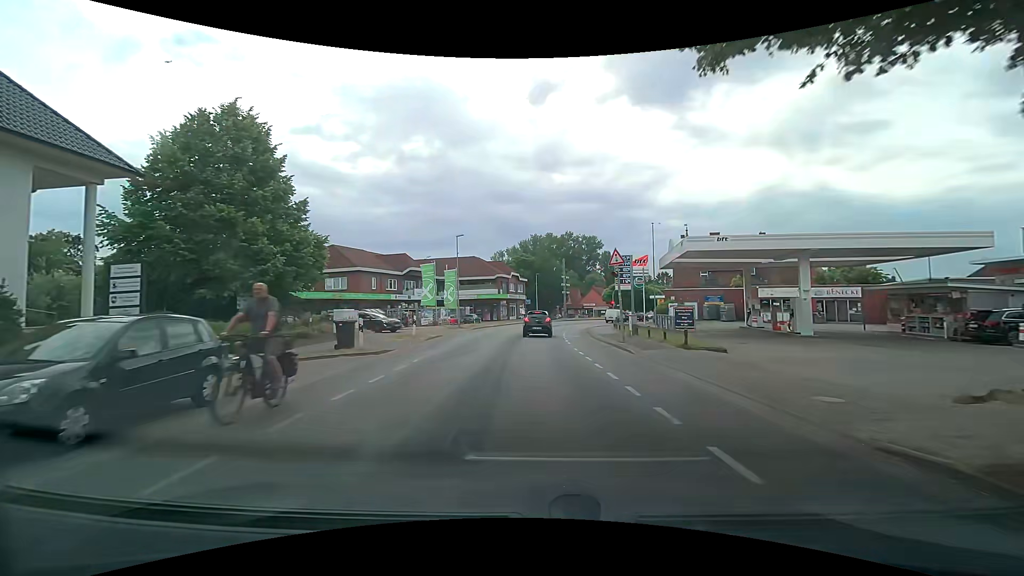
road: secondary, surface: asphalt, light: Day
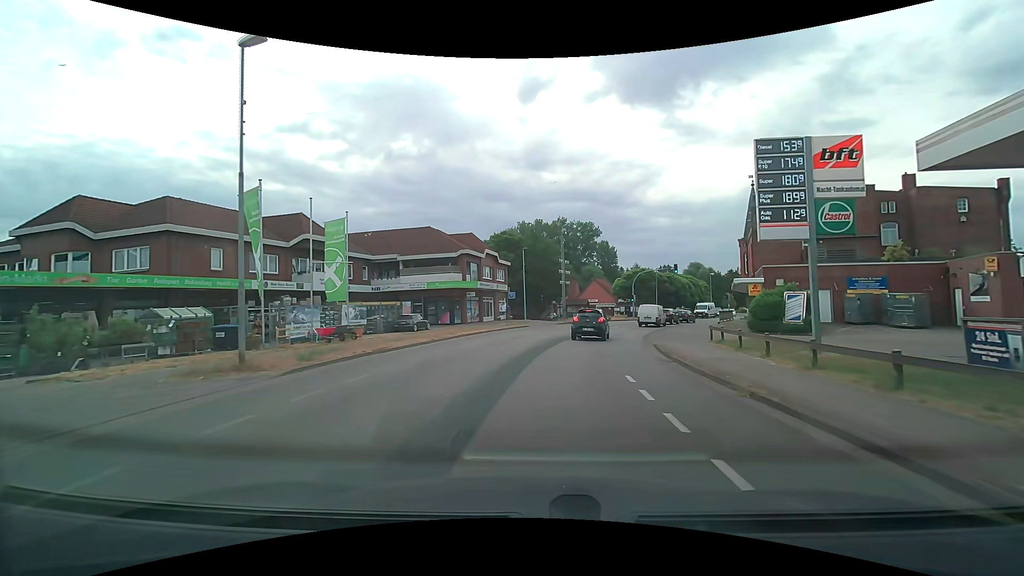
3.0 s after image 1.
(0.0, +28.3) m; +1°
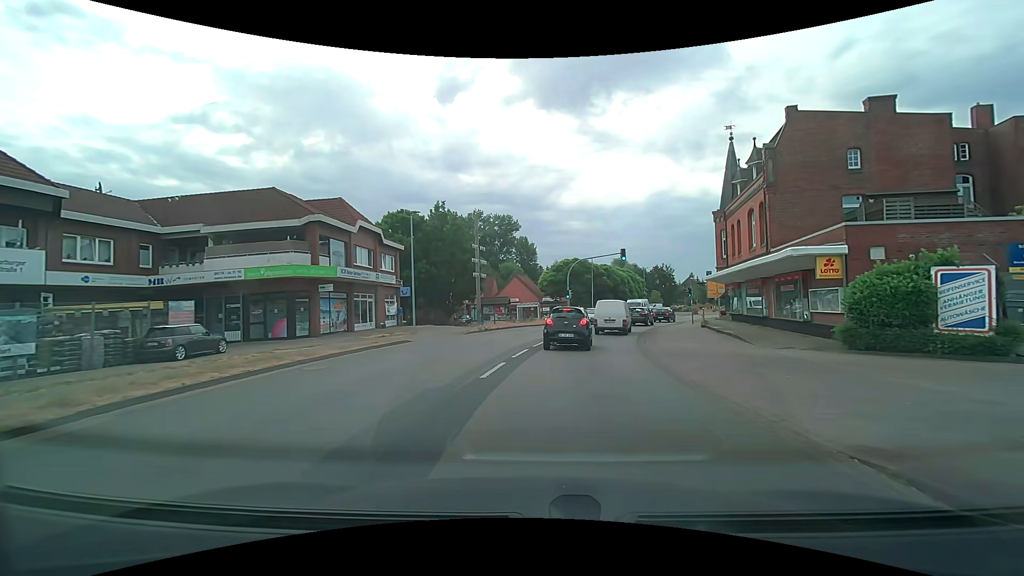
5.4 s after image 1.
(+1.0, +17.1) m; +9°
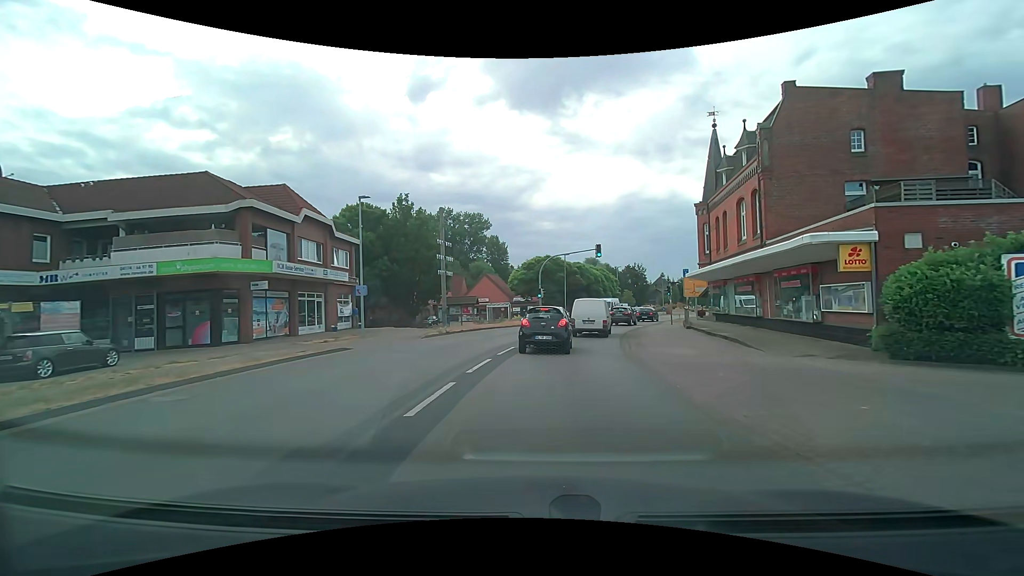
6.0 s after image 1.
(+0.1, +3.5) m; +3°
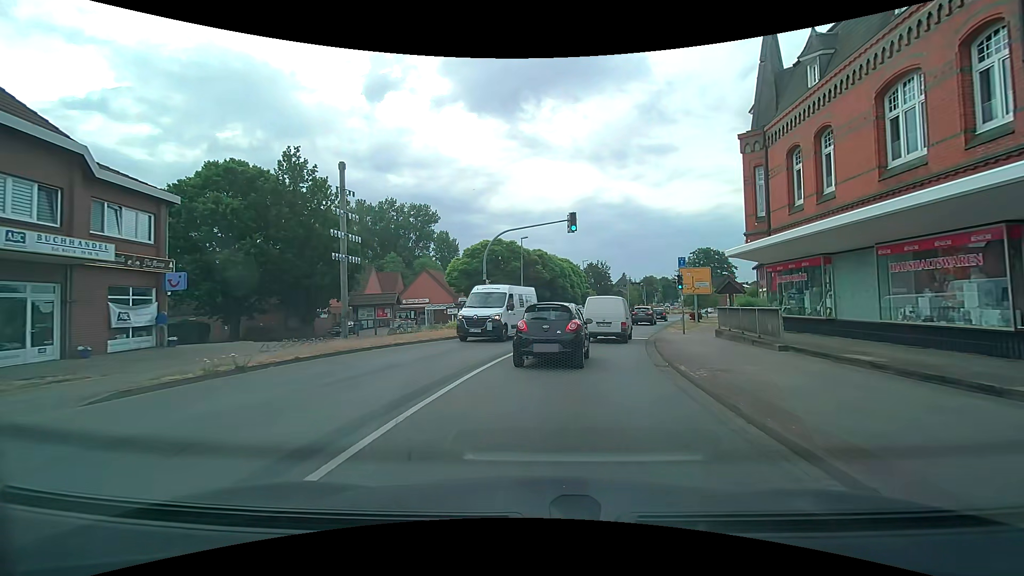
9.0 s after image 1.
(+0.7, +15.8) m; +5°
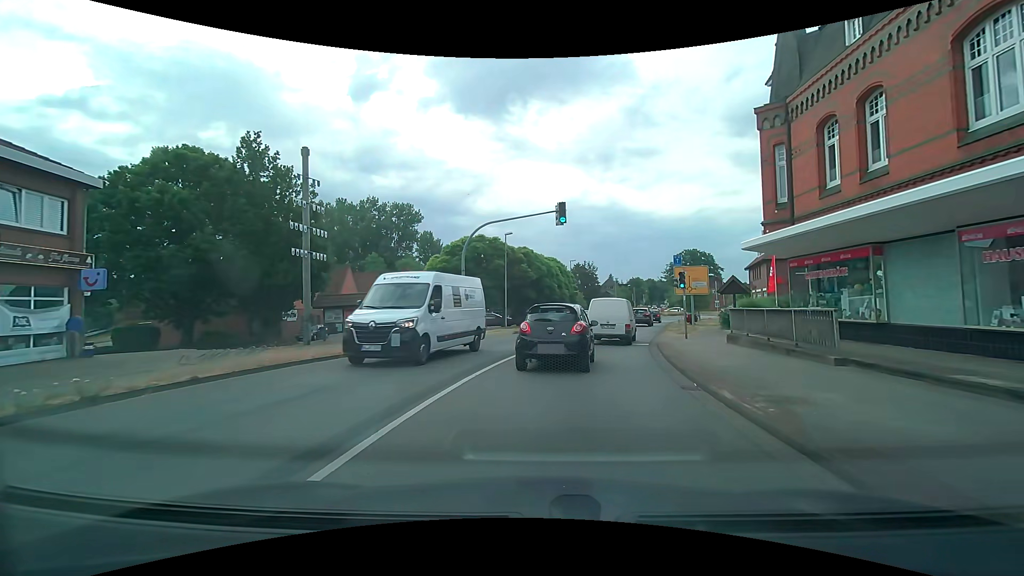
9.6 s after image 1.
(0.0, +3.3) m; +1°
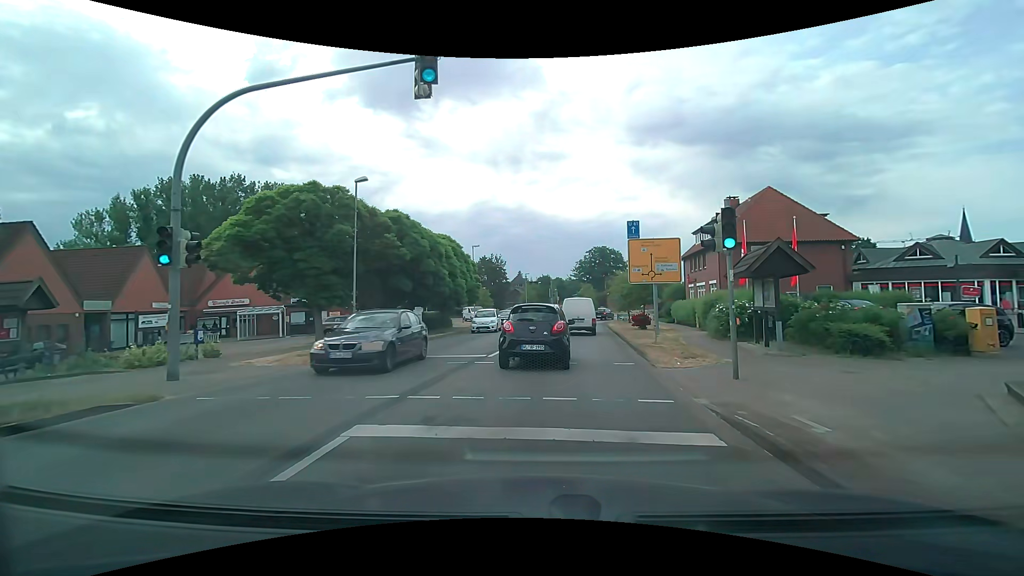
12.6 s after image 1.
(+1.4, +16.3) m; +10°
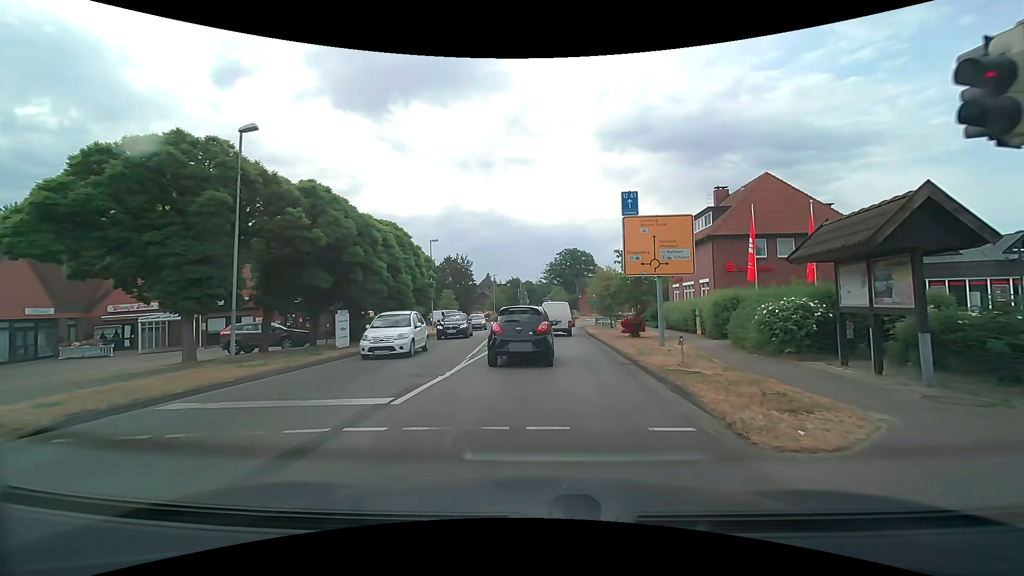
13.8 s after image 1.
(+0.2, +7.0) m; +4°
(0, +10) (+1, +20) (+1, +30) (+2, +40) (+2, +50) (+5, +60) (+11, +67) (+20, +71) (+30, +72) (+40, +73) m
